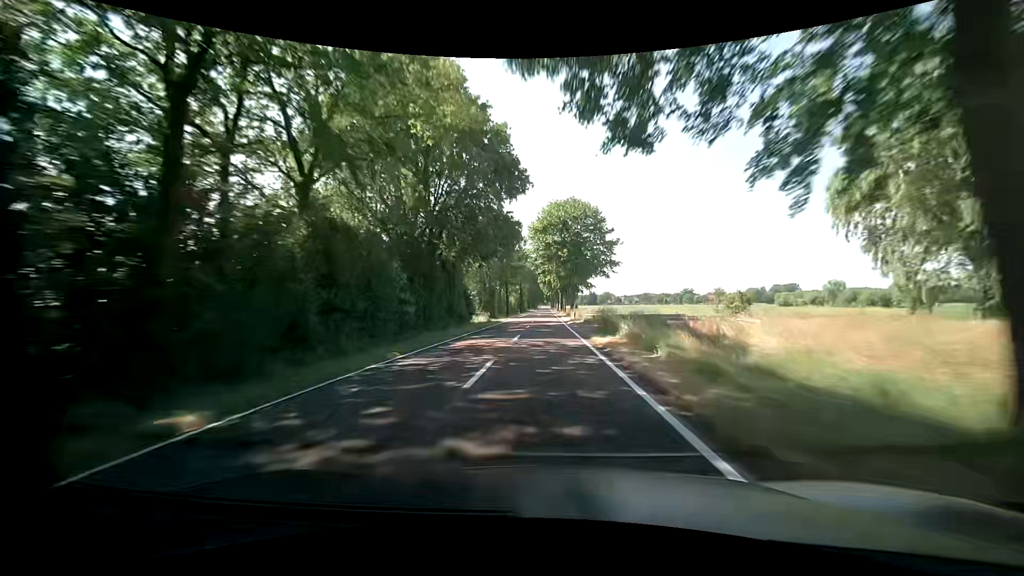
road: tertiary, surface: asphalt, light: Day
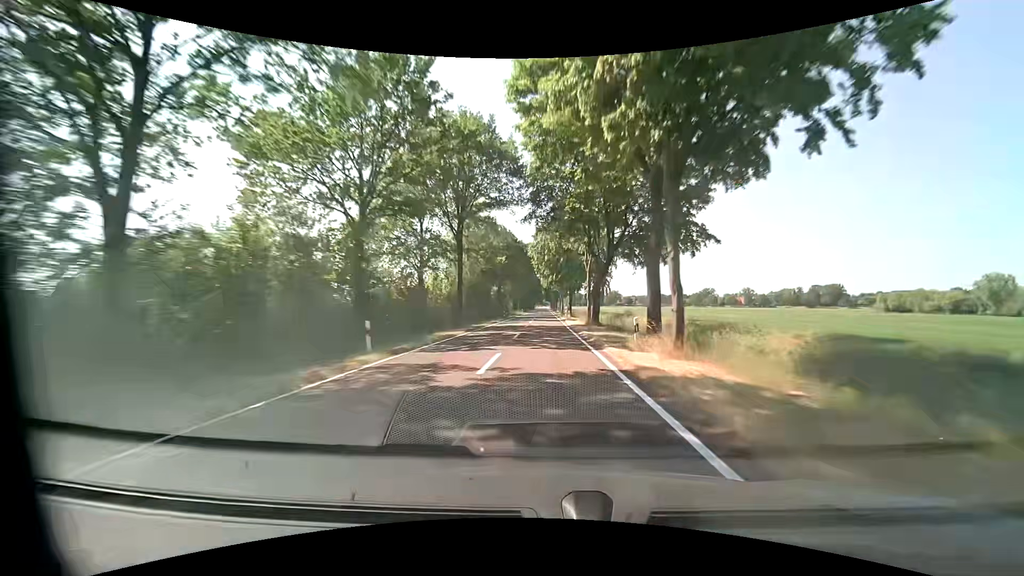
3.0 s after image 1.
(-0.2, +83.1) m; 0°
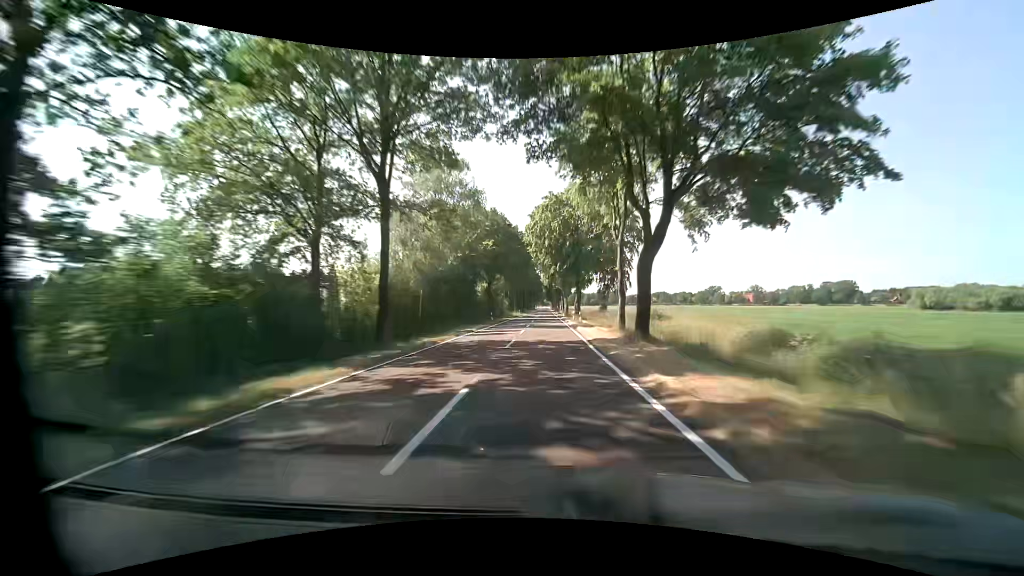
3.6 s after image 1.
(0.0, +16.6) m; 0°
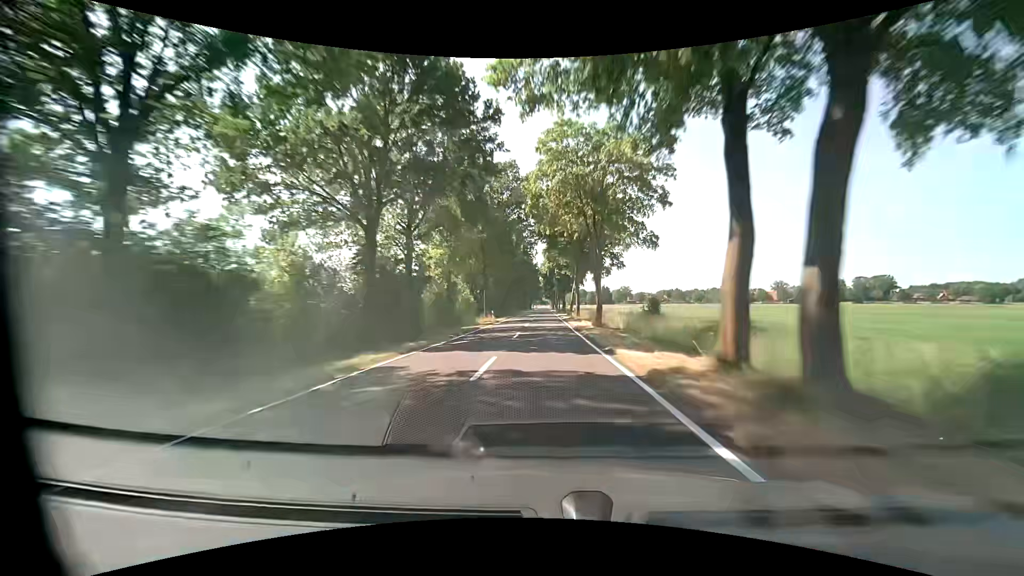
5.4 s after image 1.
(+0.2, +49.8) m; 0°
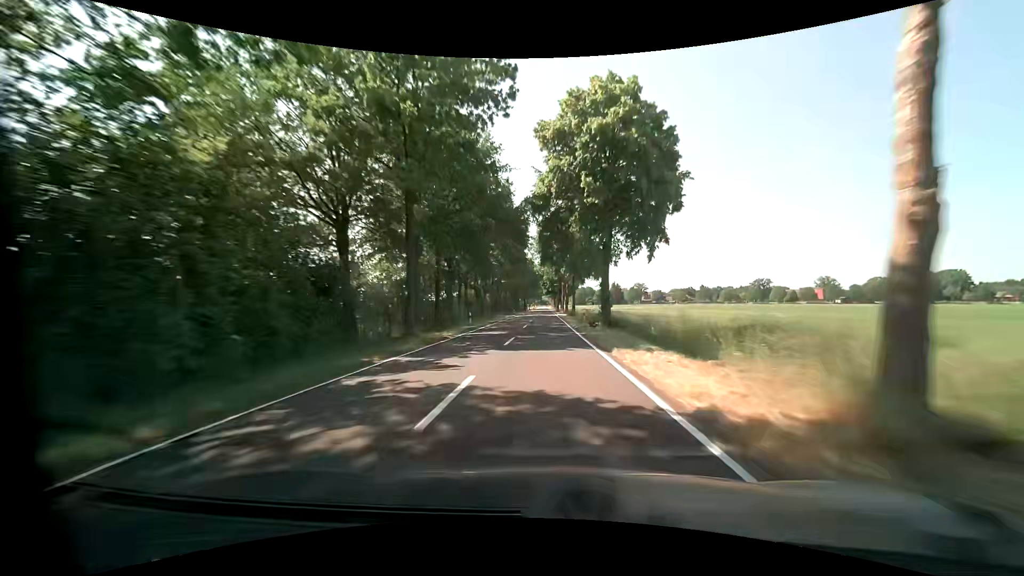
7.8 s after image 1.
(-0.1, +66.4) m; 0°
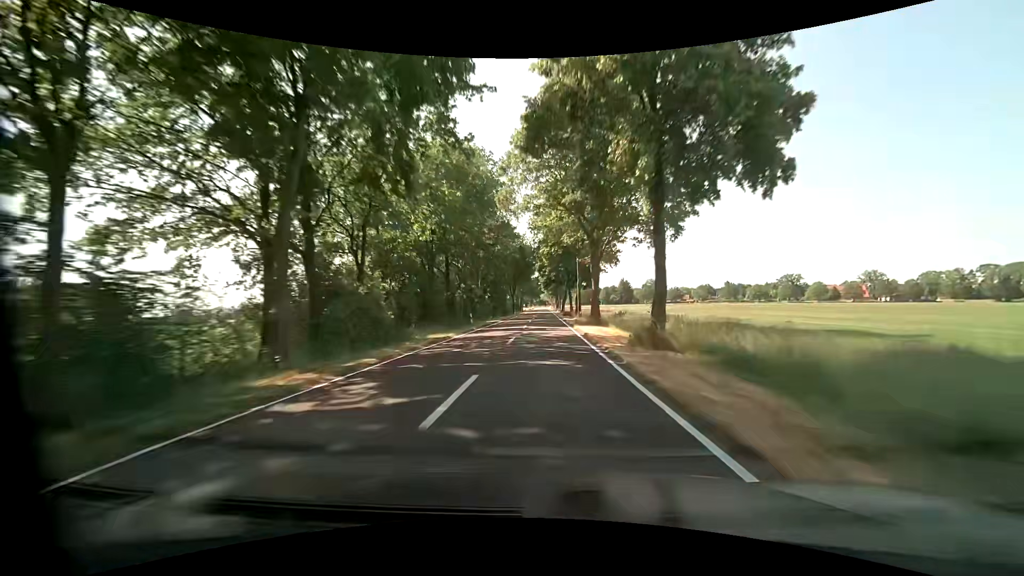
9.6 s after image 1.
(-0.1, +49.8) m; 0°
(0, +10) (0, +20) (0, +30) (0, +40) (0, +50) (0, +60) (0, +70) (0, +80) (0, +90) (0, +100) m
